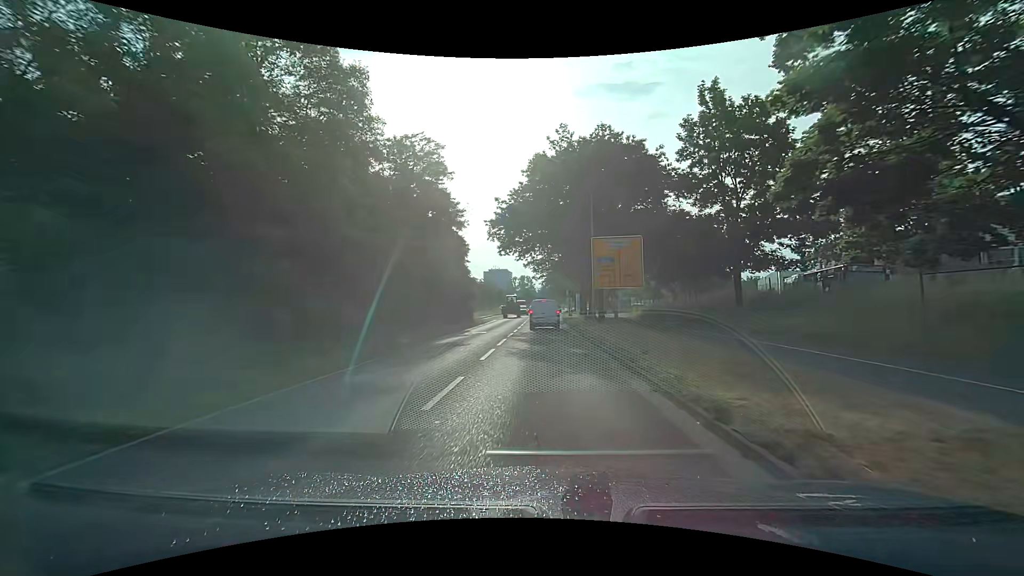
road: secondary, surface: asphalt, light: Day
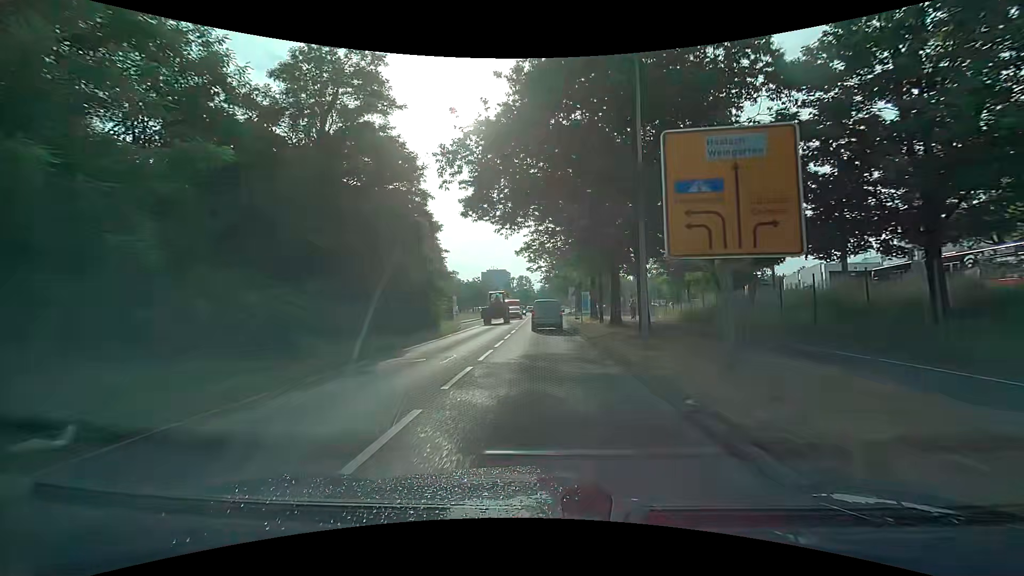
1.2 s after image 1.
(0.0, +13.8) m; 0°
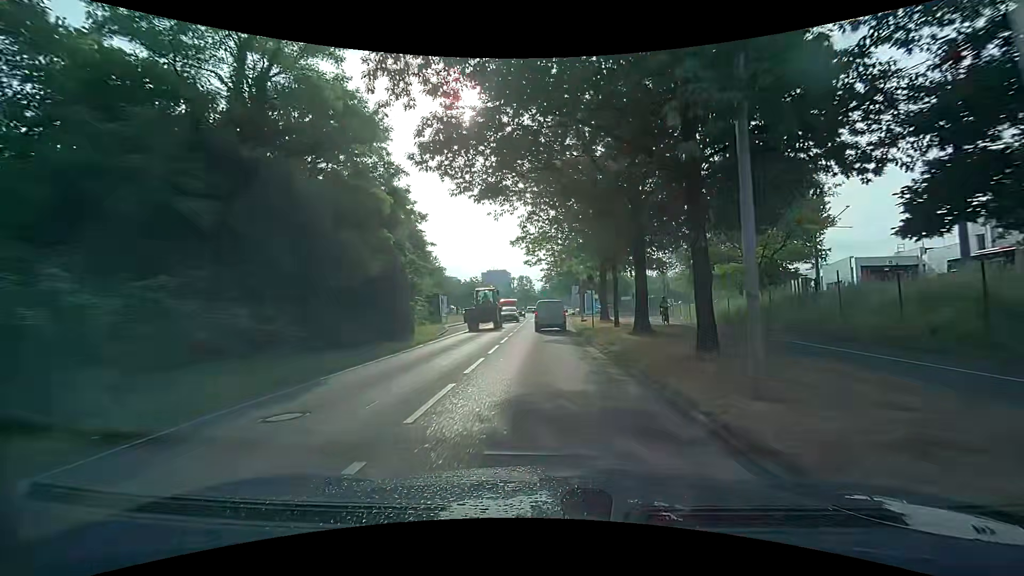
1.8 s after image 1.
(0.0, +6.7) m; 0°
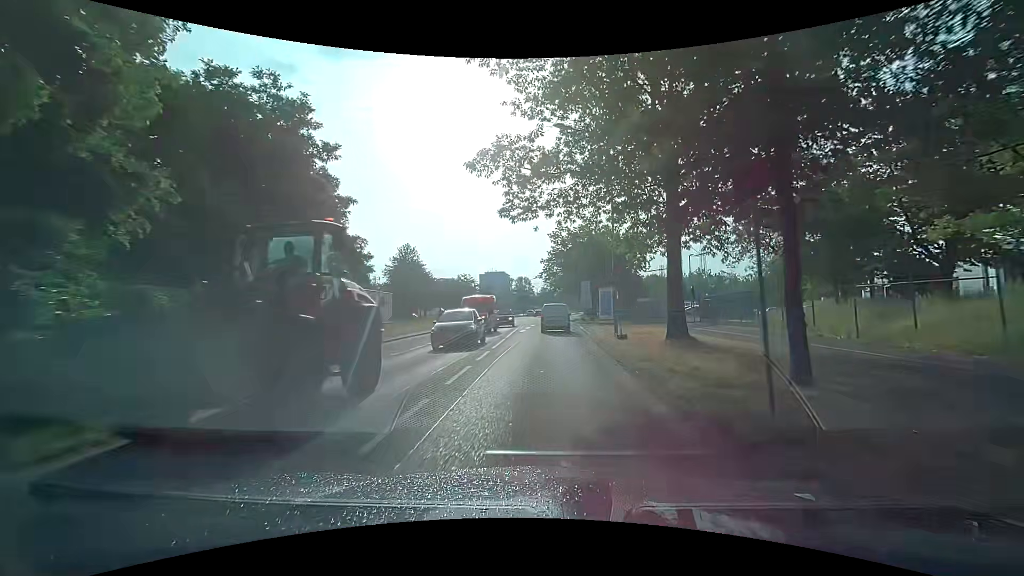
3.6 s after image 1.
(+0.1, +19.5) m; -1°
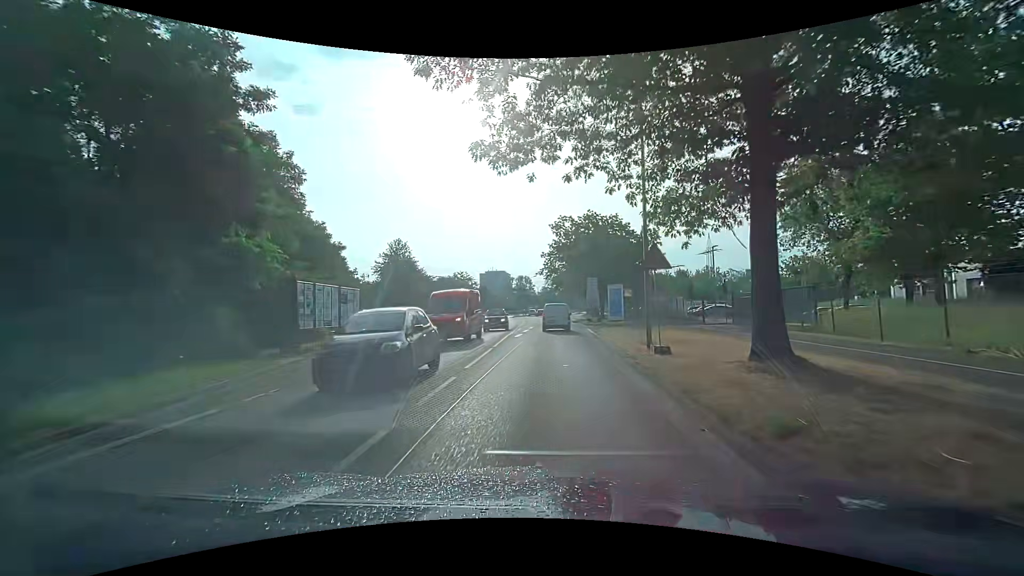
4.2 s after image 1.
(0.0, +6.5) m; 0°
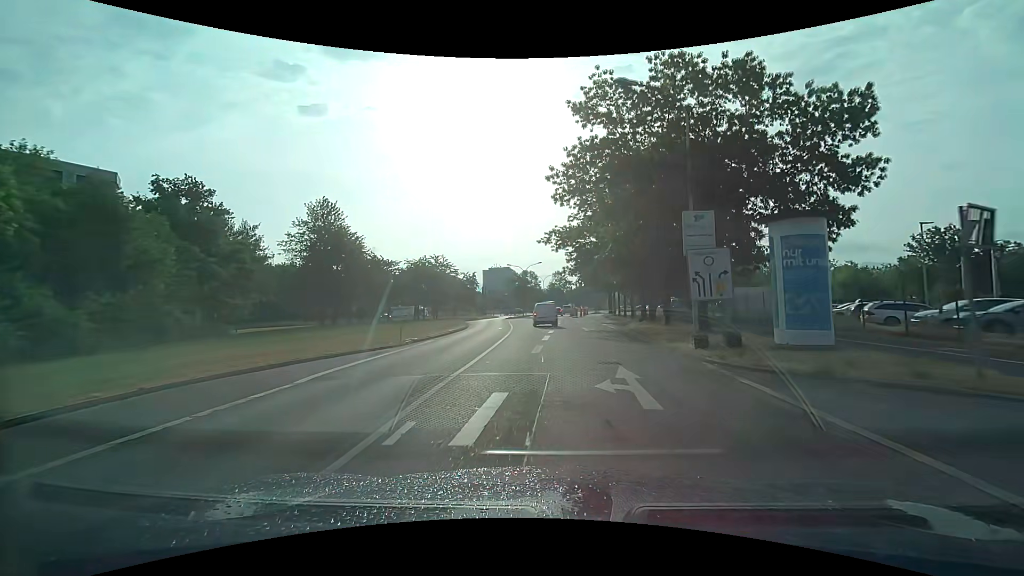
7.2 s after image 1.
(+0.1, +32.9) m; 0°
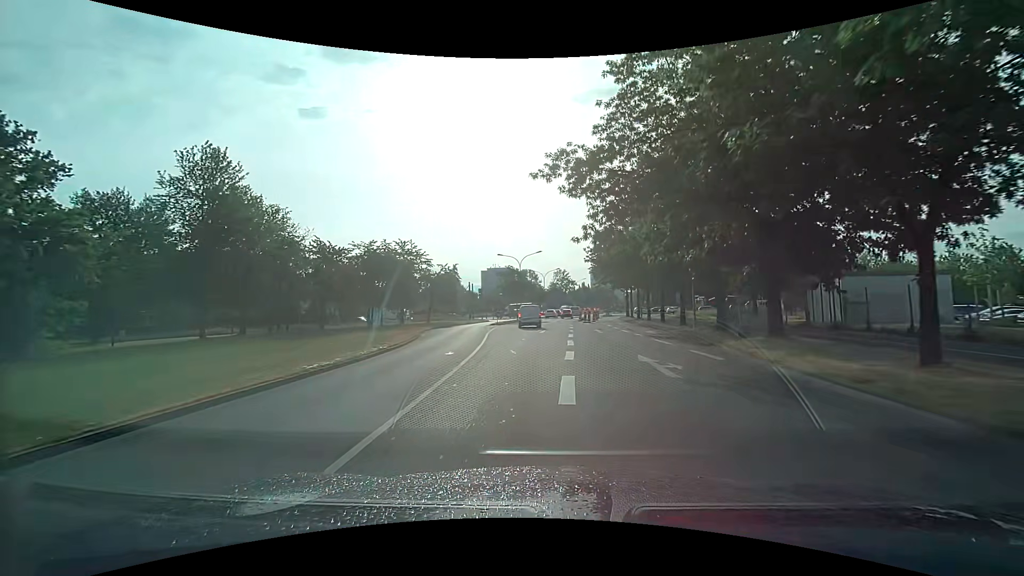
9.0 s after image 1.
(-0.1, +20.0) m; +1°
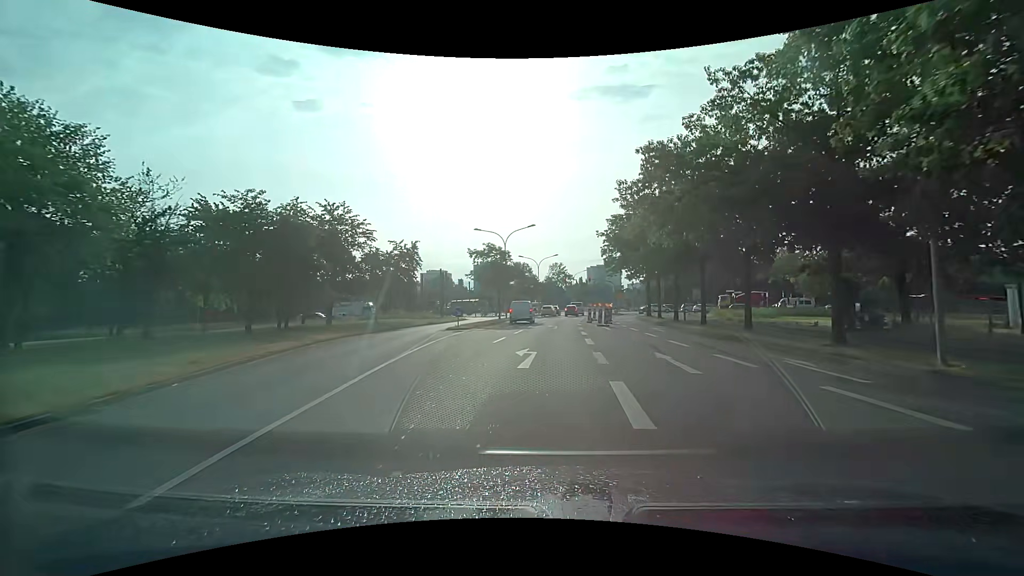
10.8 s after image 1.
(-0.2, +19.6) m; 0°
(0, +10) (0, +20) (+1, +30) (+1, +40) (+2, +50) (+3, +60) (+4, +70) (+5, +80) (+6, +90) (+6, +100) m
